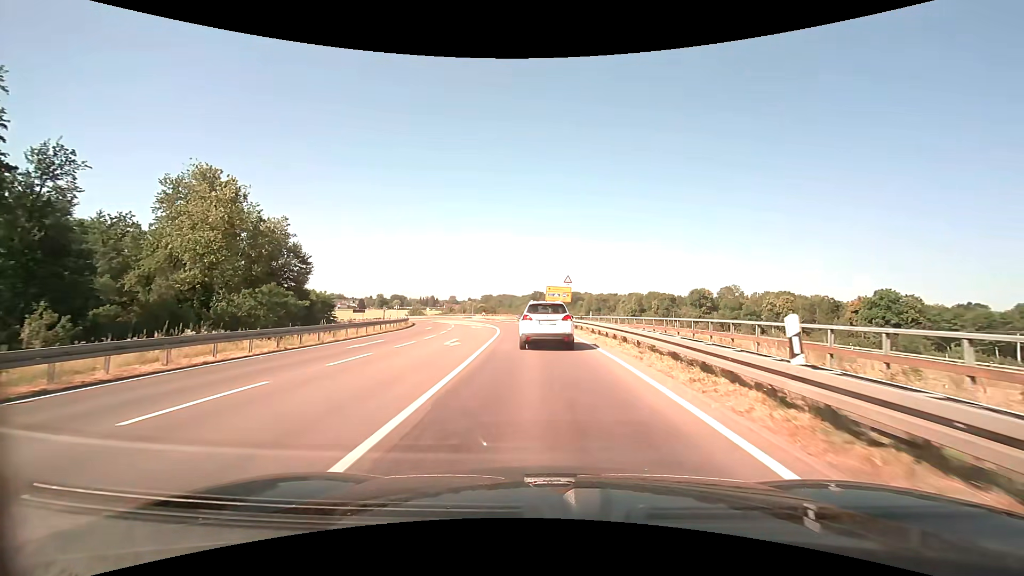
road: secondary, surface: asphalt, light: Day
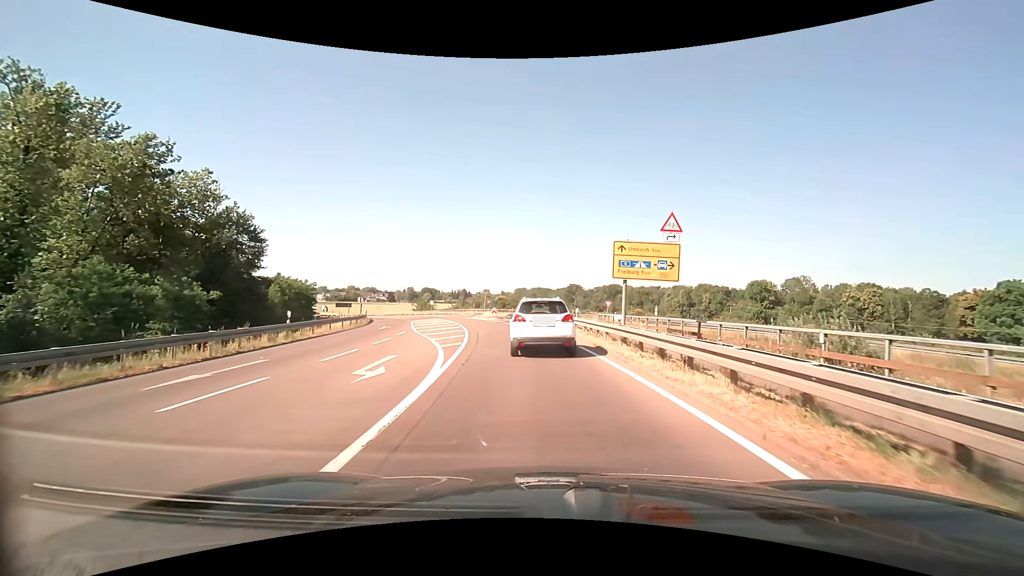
(-0.8, +29.3) m; -4°
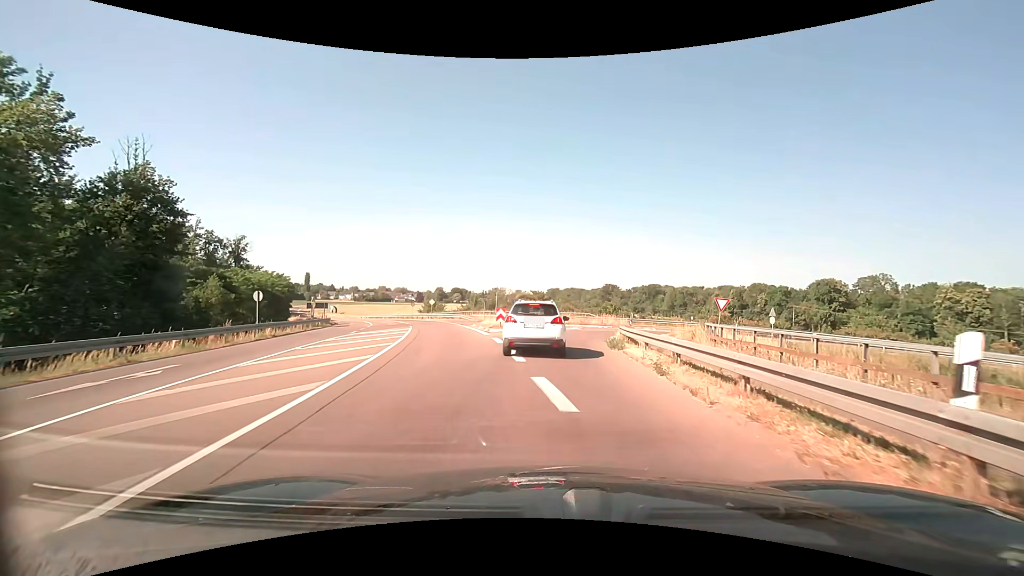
(-0.8, +24.1) m; -4°
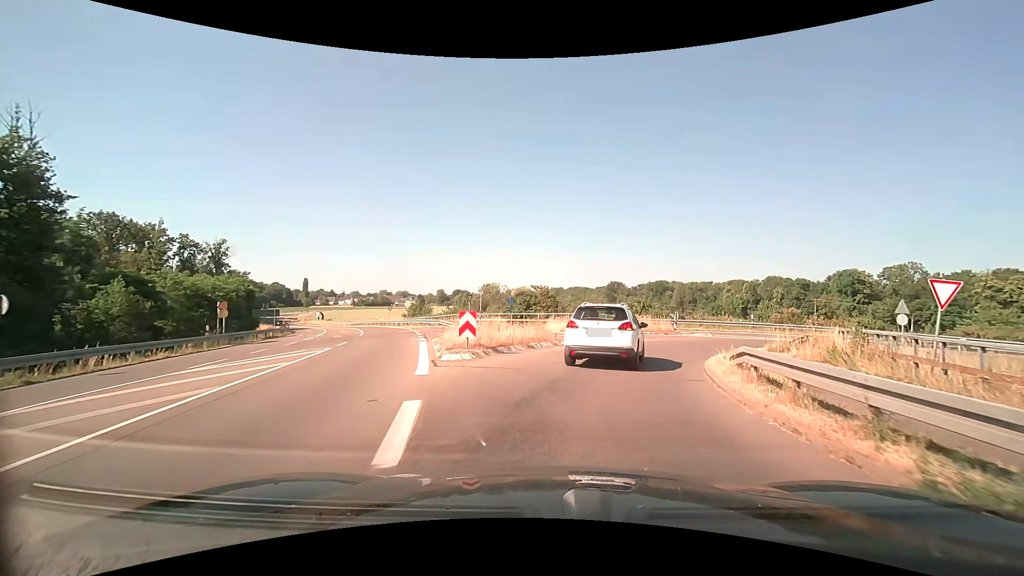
(-0.1, +14.1) m; 0°
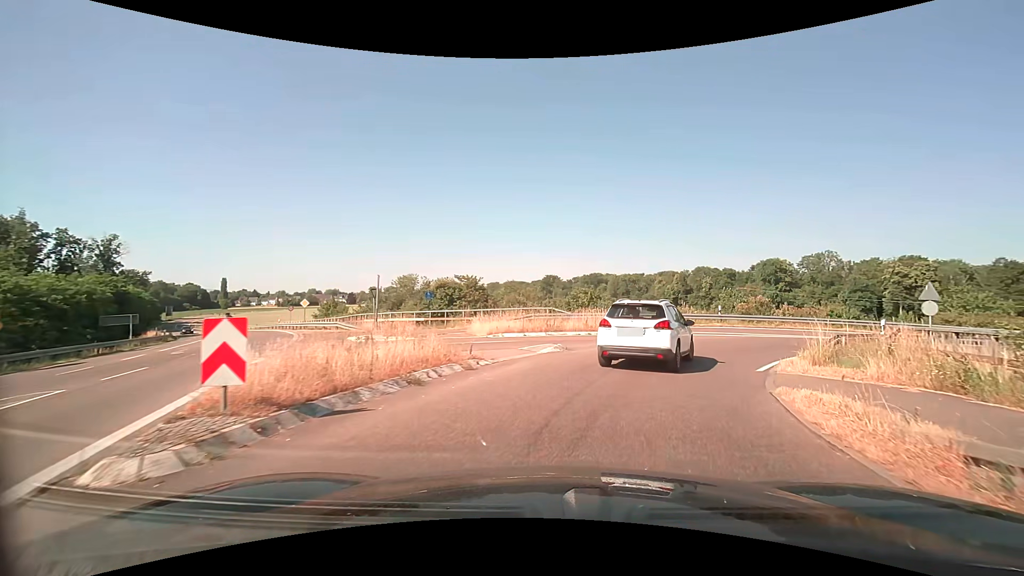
(+0.4, +8.4) m; +7°
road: trunk_link
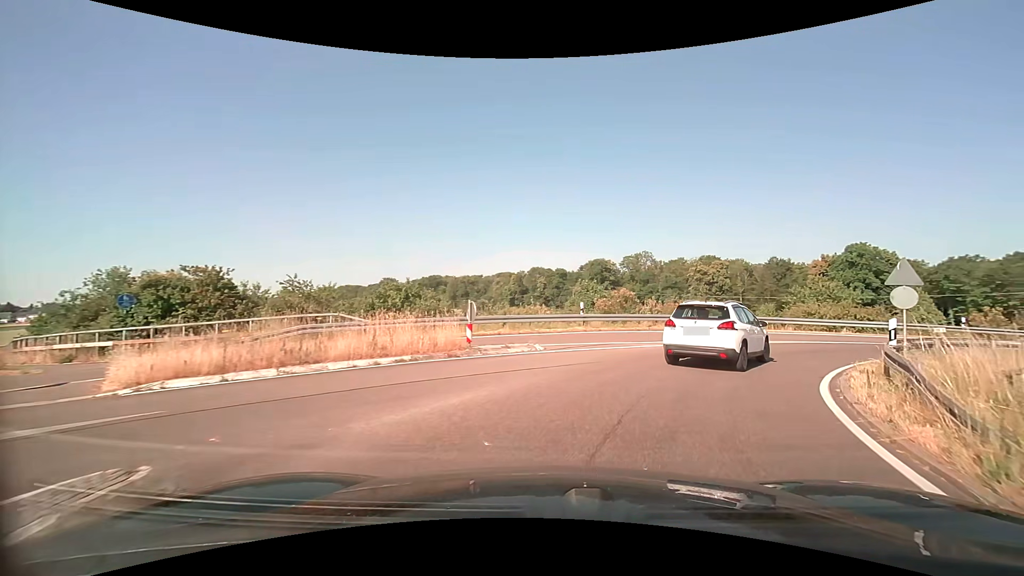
(+1.8, +11.2) m; +20°
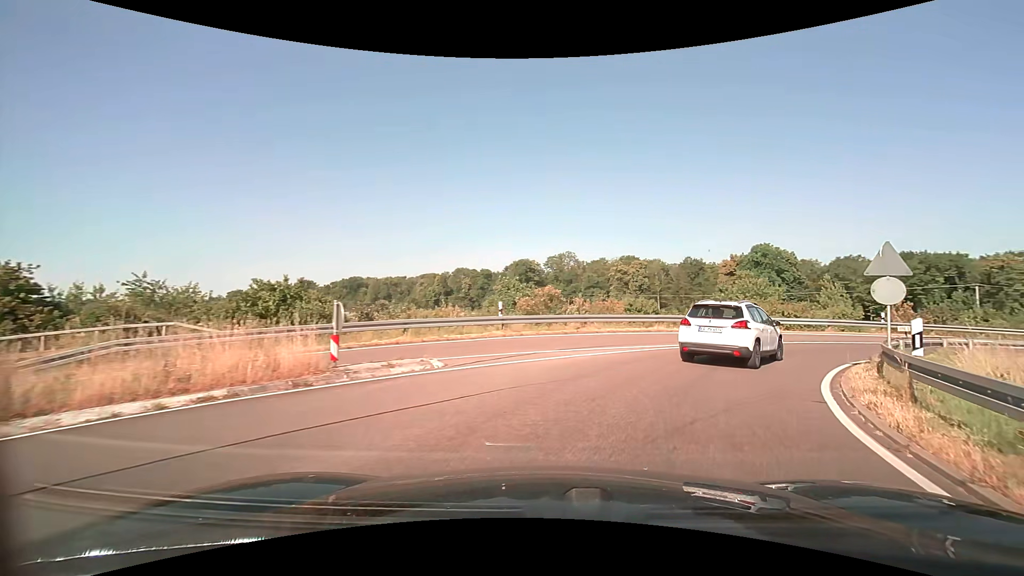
(+0.2, +4.0) m; +8°
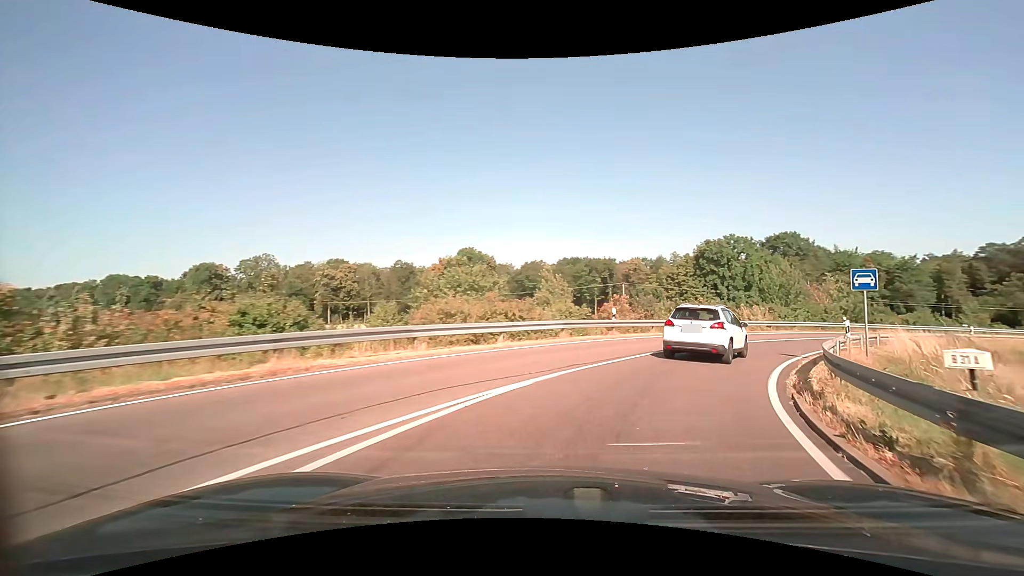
(+3.8, +13.2) m; +32°
(+2, +10) (+6, +19) (+12, +27) (+18, +34) (+26, +41) (+34, +46) (+43, +51) (+52, +55) (+62, +57) (+72, +57) m
